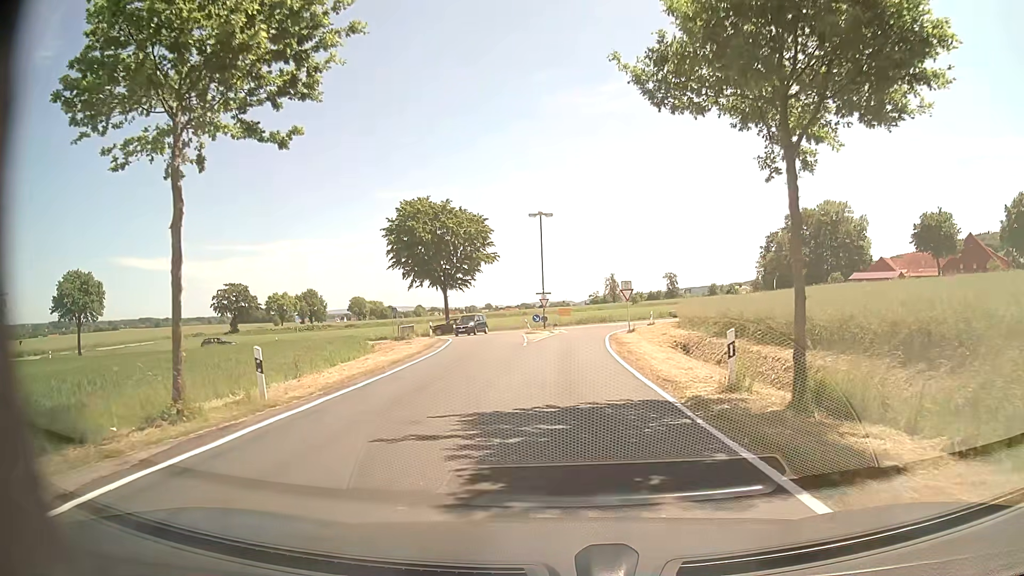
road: tertiary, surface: asphalt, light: Day
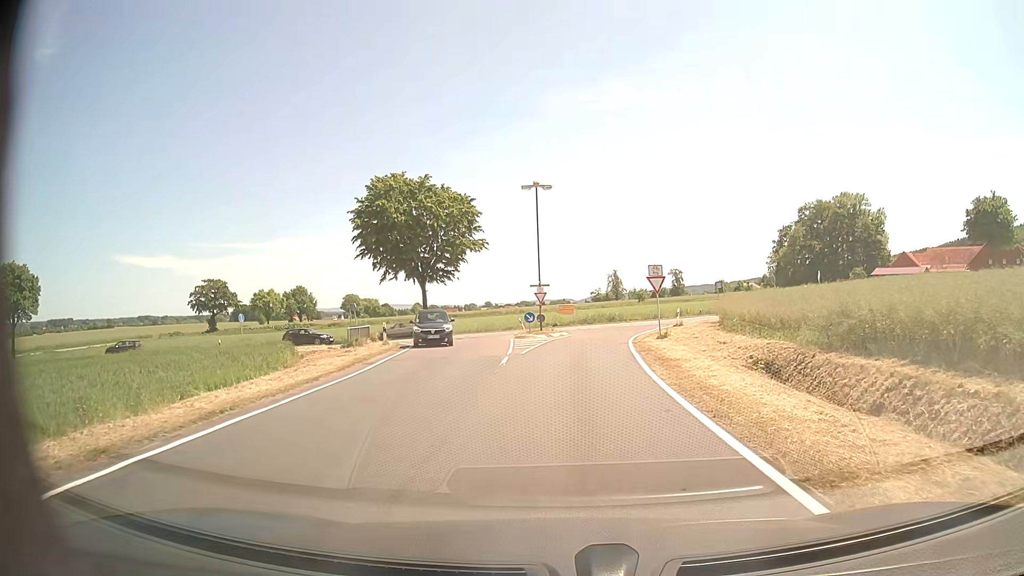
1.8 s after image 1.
(0.0, +11.5) m; 0°
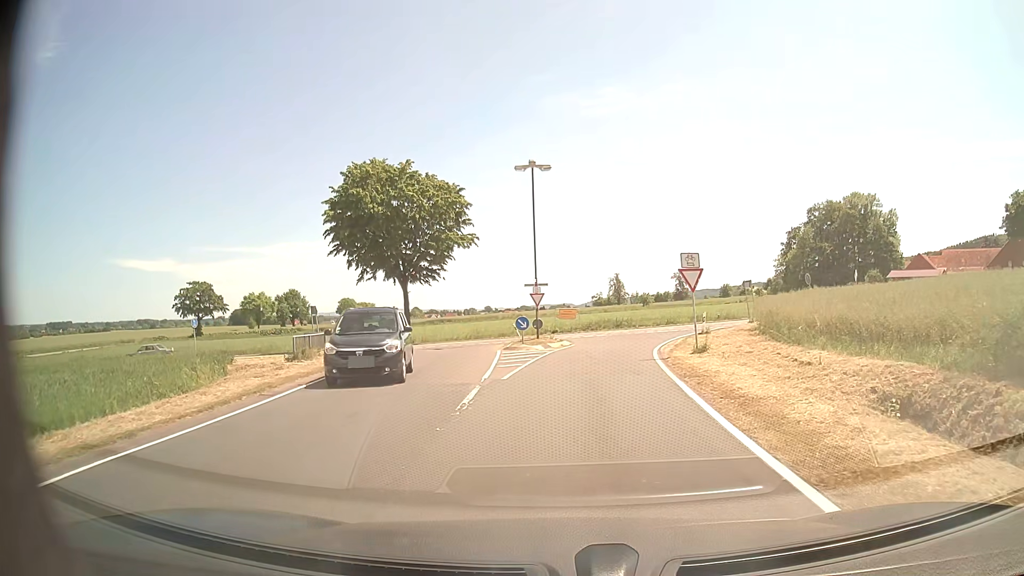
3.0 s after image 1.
(0.0, +7.3) m; 0°
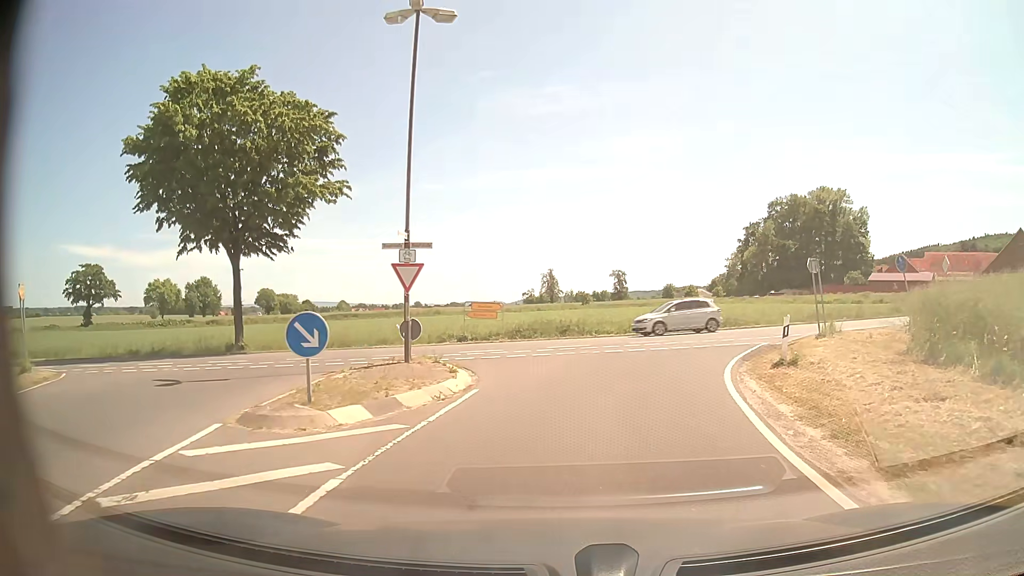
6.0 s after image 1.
(+0.7, +19.4) m; +6°
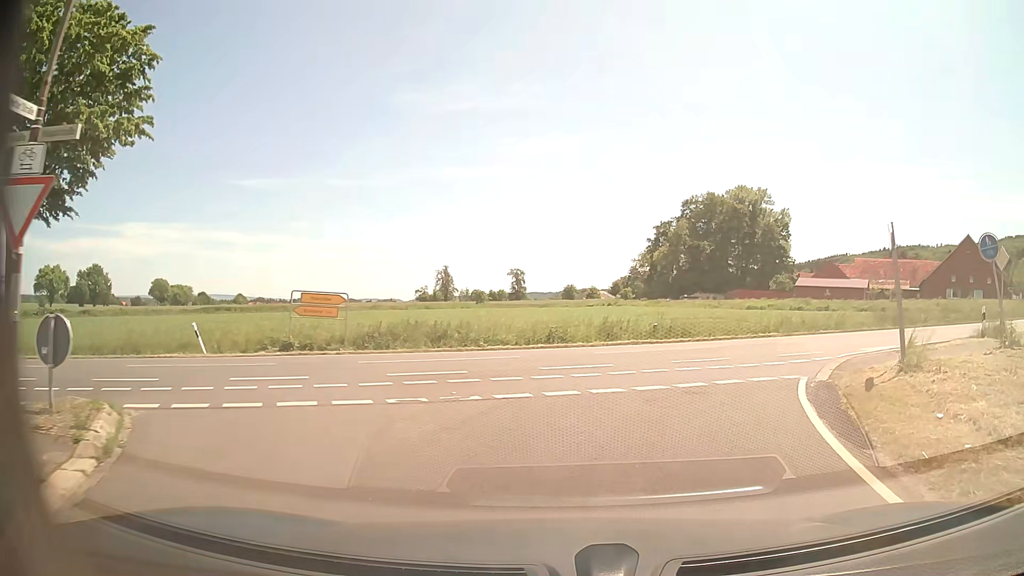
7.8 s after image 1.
(+0.5, +10.9) m; +8°
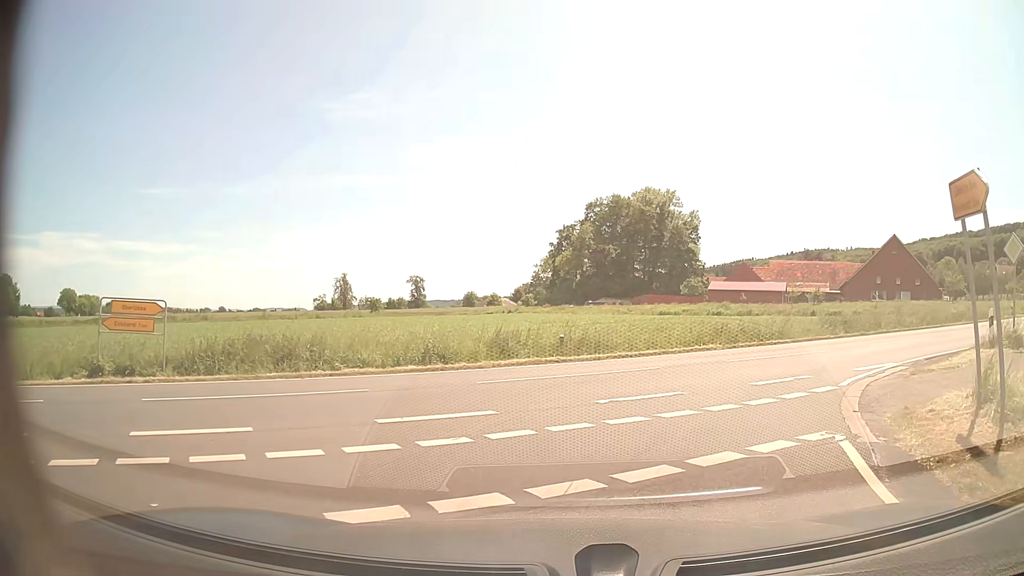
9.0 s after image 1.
(+0.4, +5.3) m; +9°
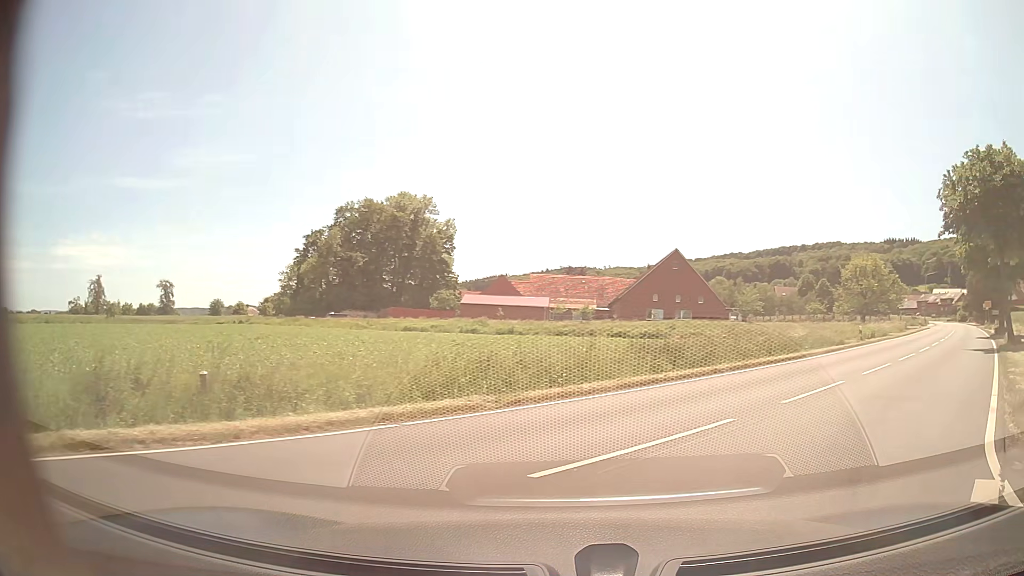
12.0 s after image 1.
(+1.3, +10.1) m; +19°
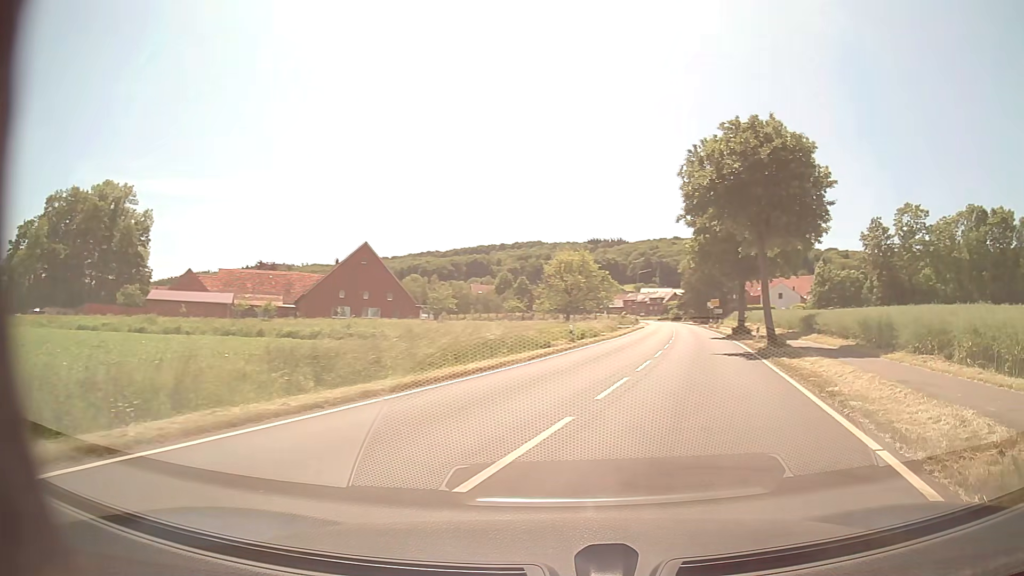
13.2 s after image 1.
(+1.4, +5.9) m; +27°
(+2, +10) (+4, +20) (+6, +29) (+8, +39) (+10, +49) (+12, +59) (+15, +68) (+16, +78) (+18, +88) (+20, +98) m
